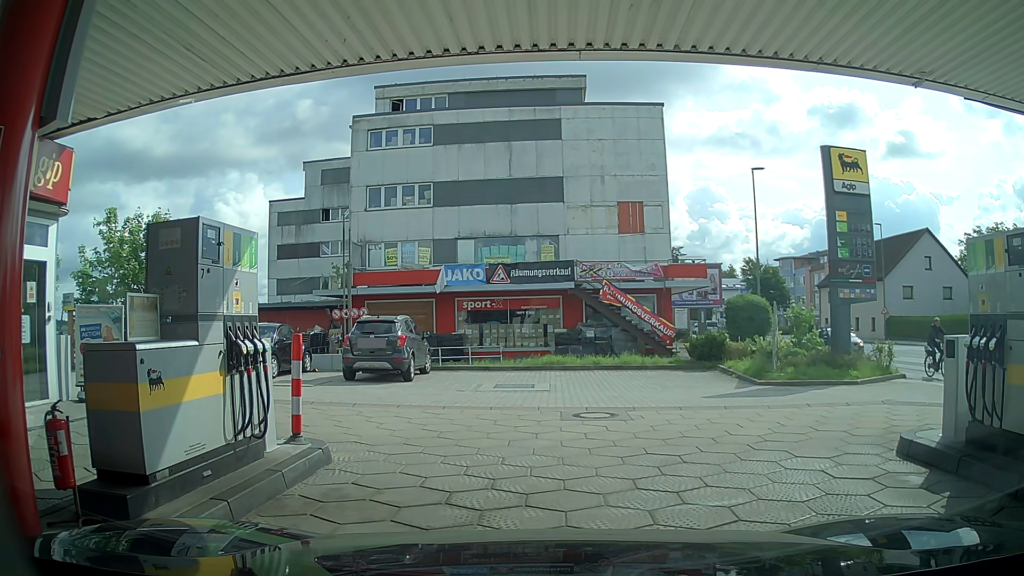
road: service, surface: paving_stones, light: Day
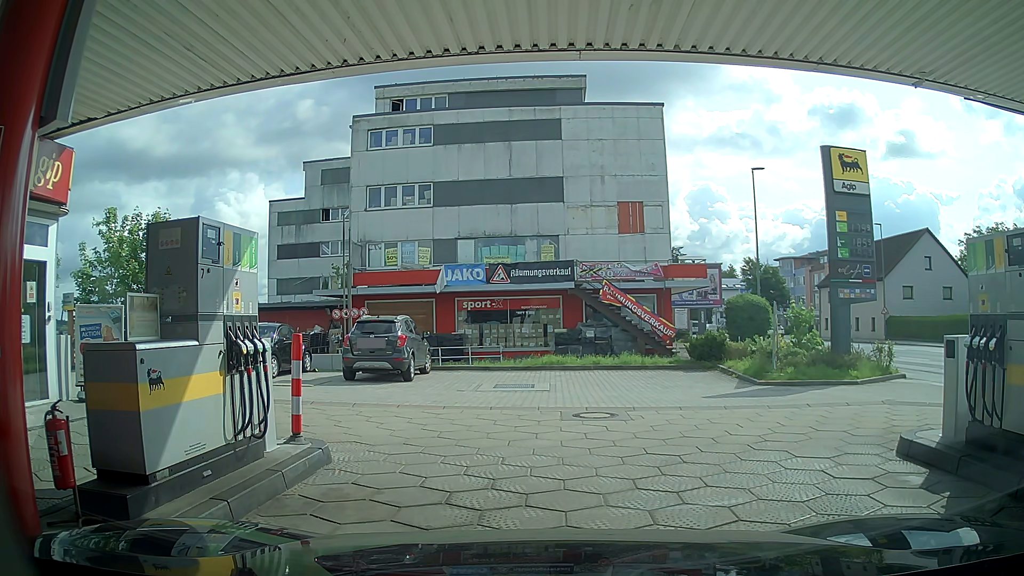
(0.0, 0.0) m; 0°
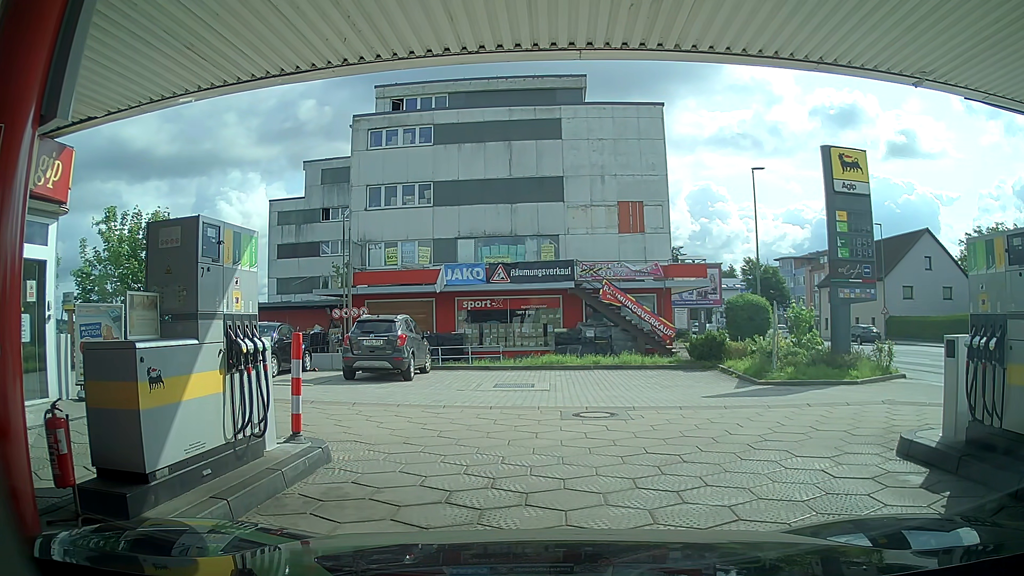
(0.0, 0.0) m; 0°
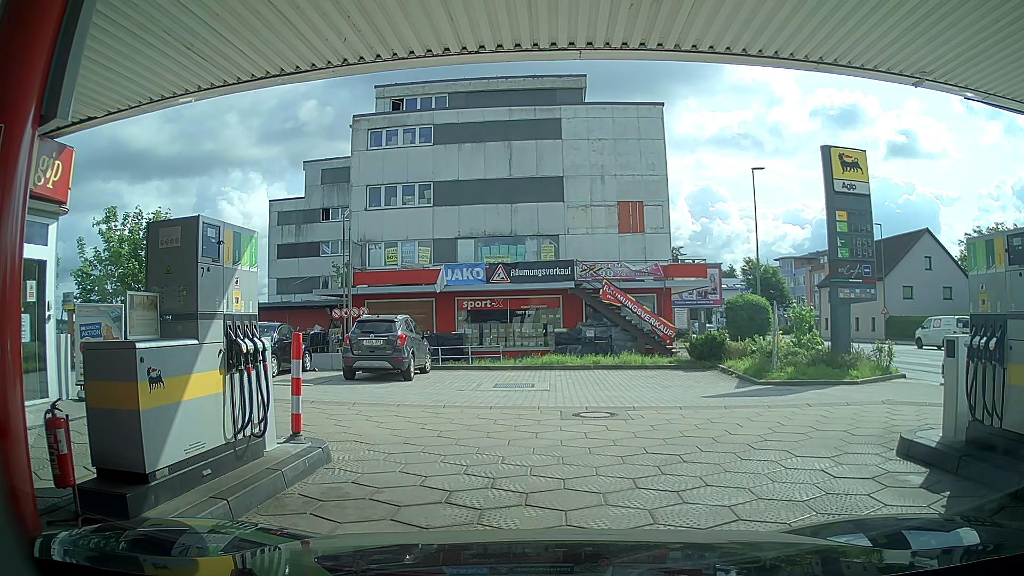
(0.0, 0.0) m; 0°
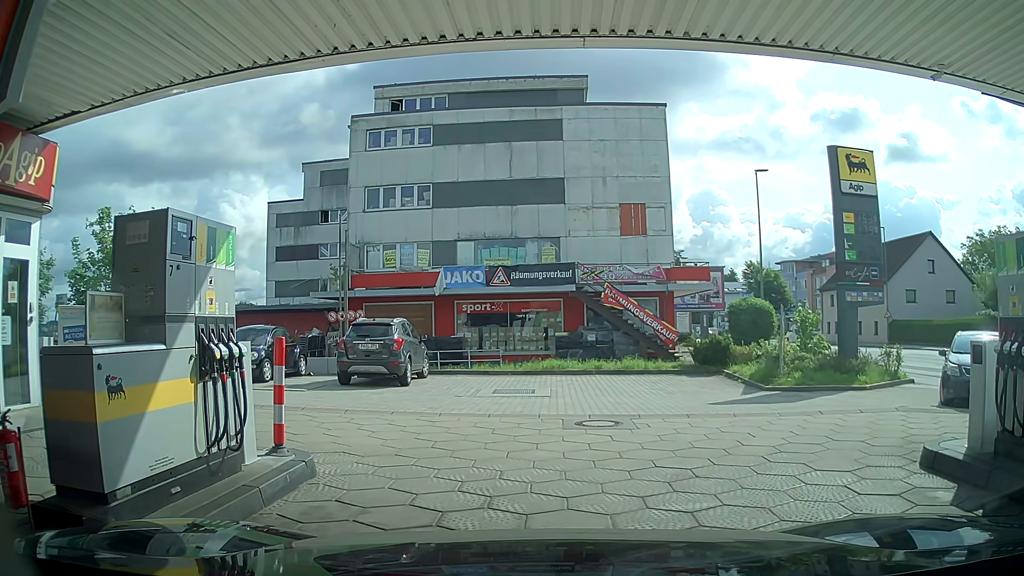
(0.0, +0.5) m; 0°
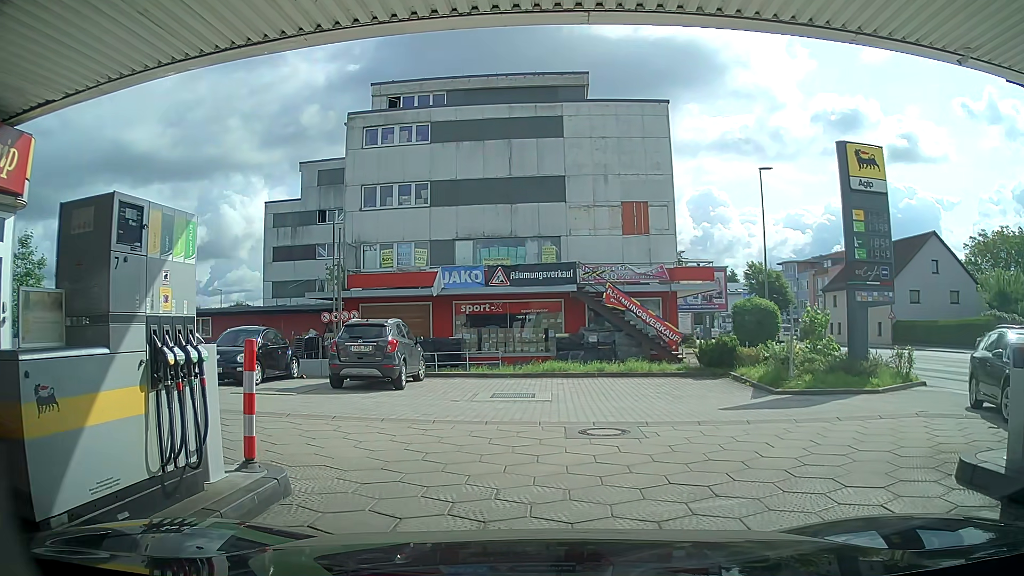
(0.0, +0.8) m; -1°
